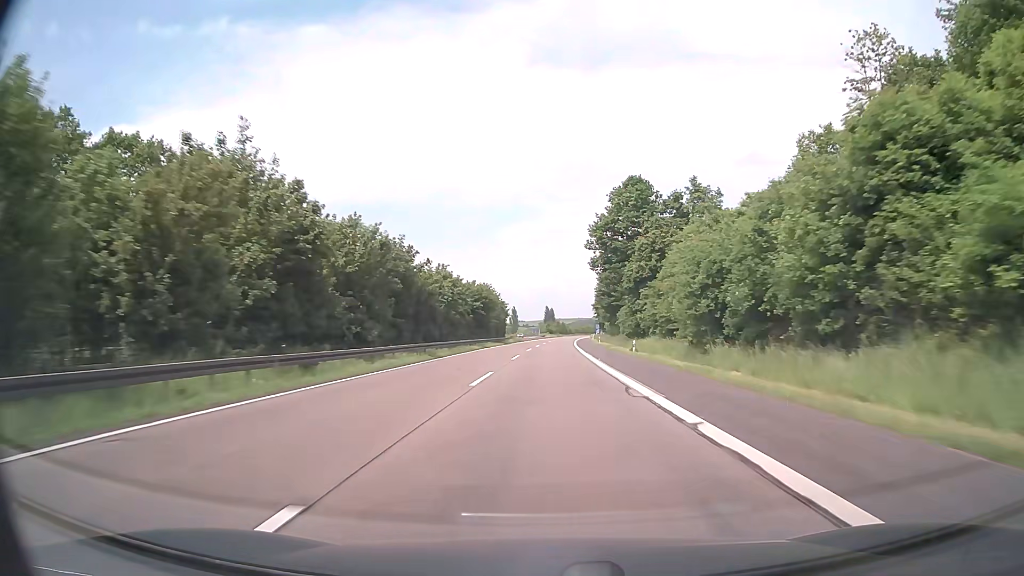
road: motorway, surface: asphalt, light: Day
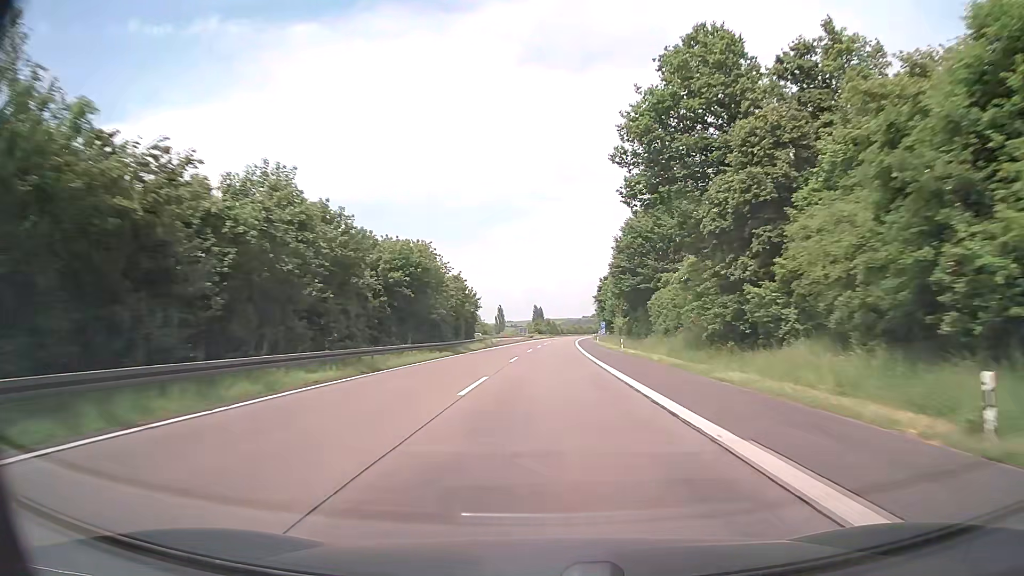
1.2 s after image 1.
(+0.3, +38.0) m; +1°
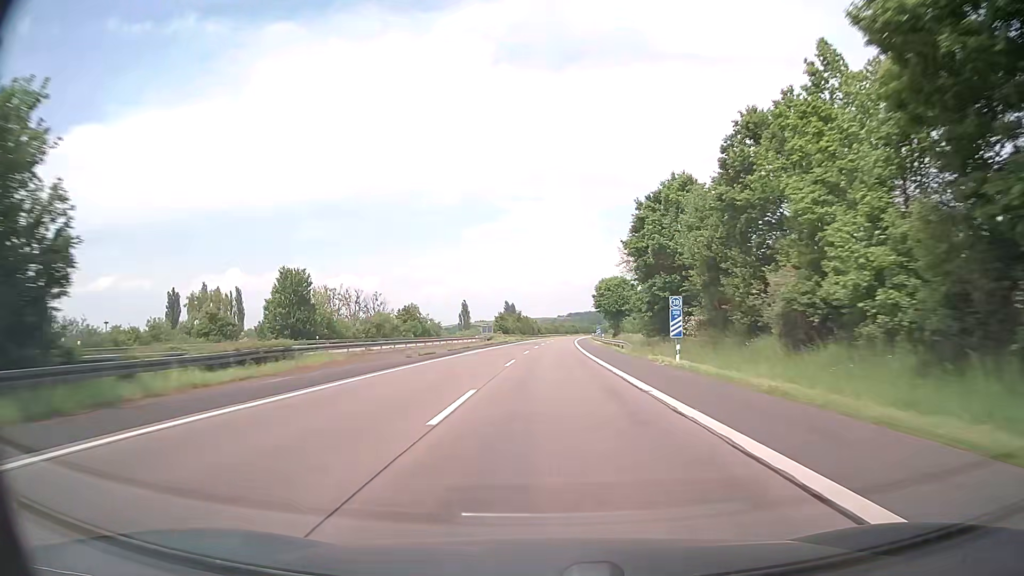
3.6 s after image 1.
(+1.3, +76.0) m; +2°
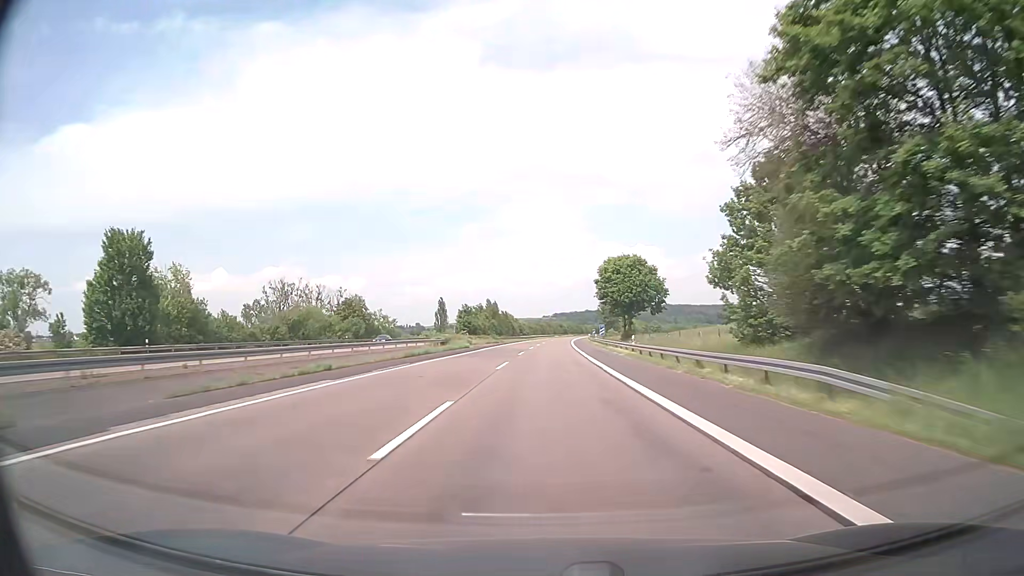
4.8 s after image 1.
(+0.4, +38.0) m; +1°
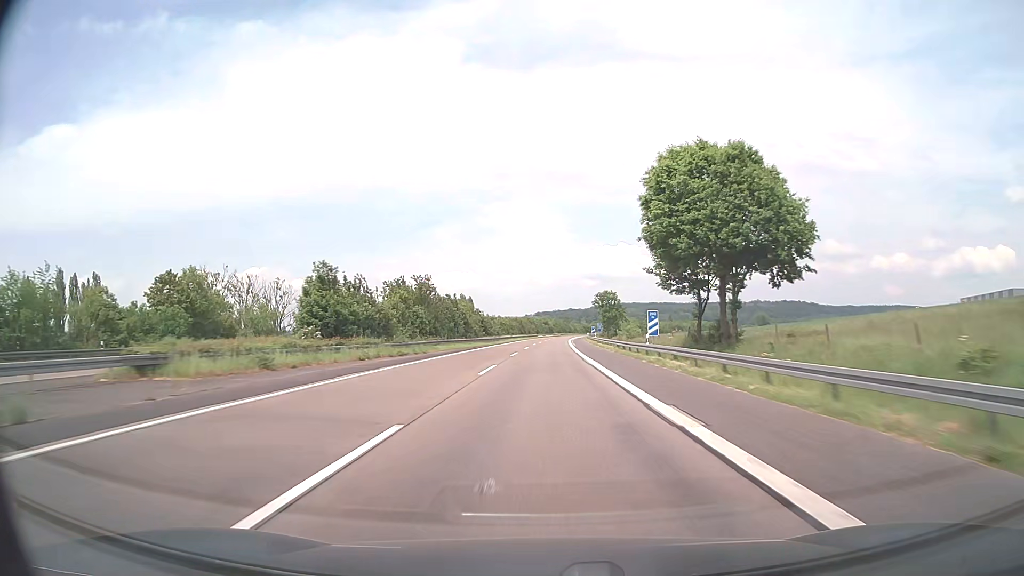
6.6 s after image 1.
(+0.9, +57.0) m; +2°
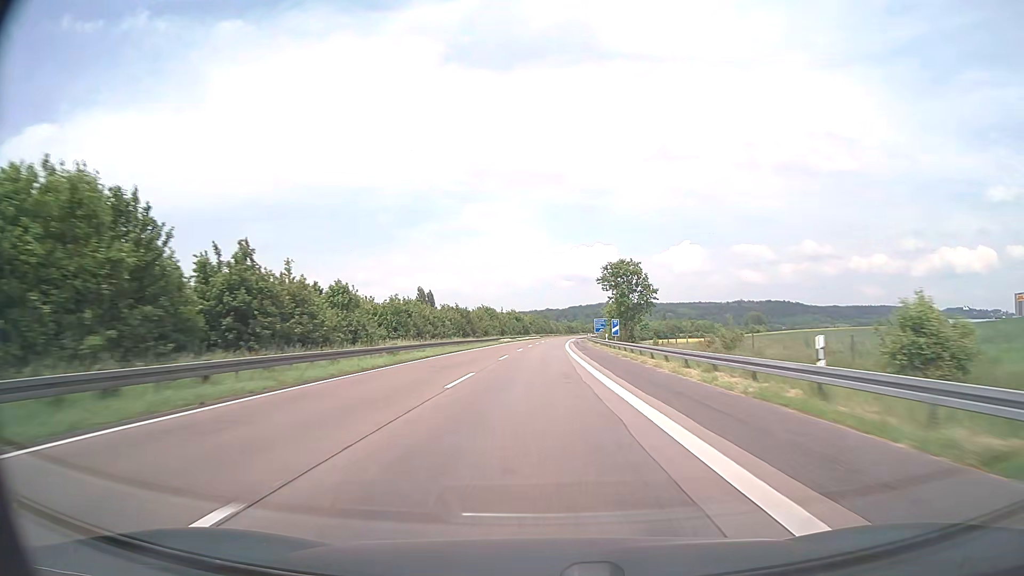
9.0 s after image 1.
(+1.2, +76.0) m; +2°
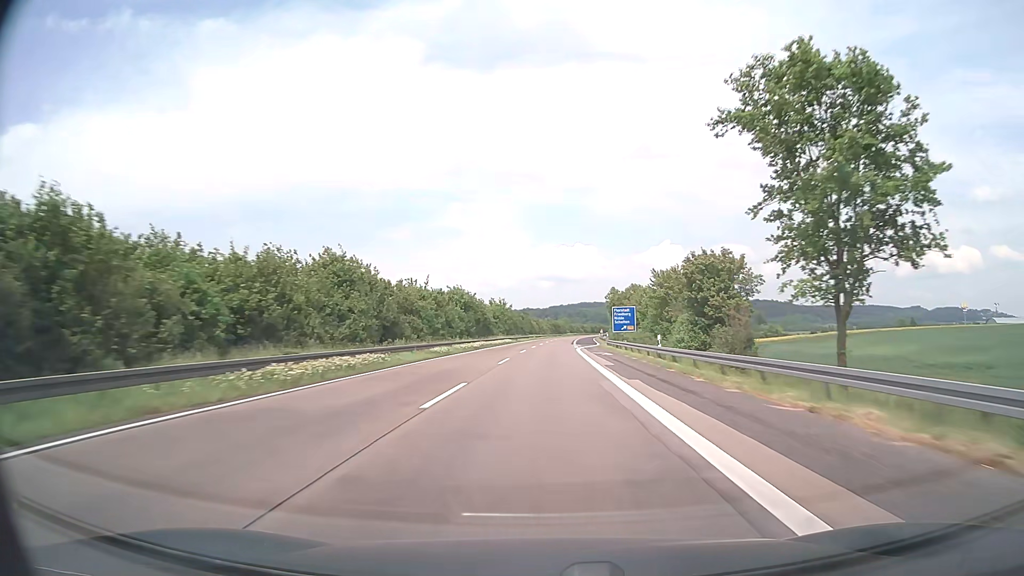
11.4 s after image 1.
(+1.0, +76.0) m; +2°
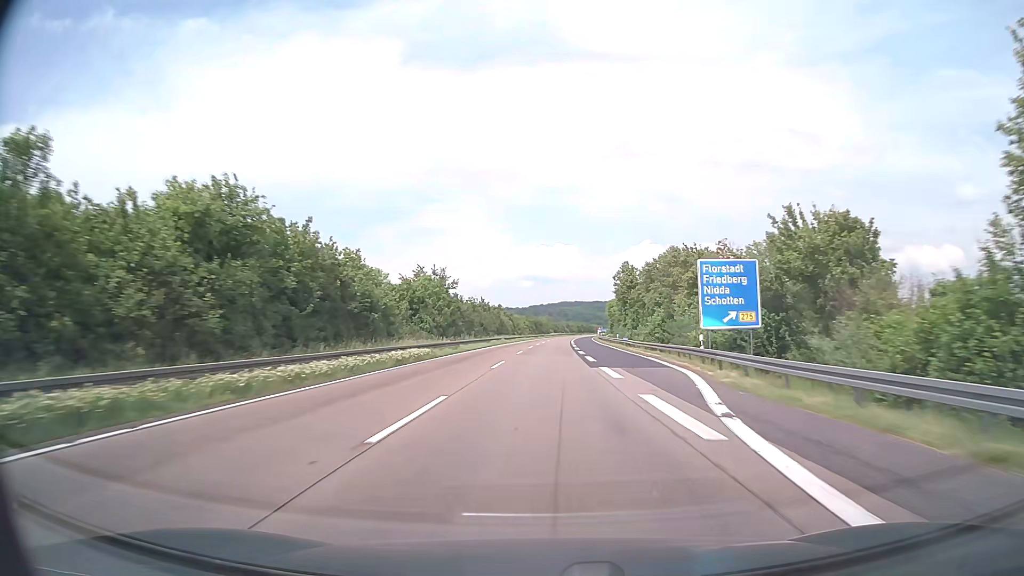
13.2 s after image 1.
(+0.8, +57.0) m; +2°
(0, +10) (0, +20) (0, +30) (0, +40) (0, +50) (+1, +60) (+1, +70) (+1, +80) (+1, +90) (+2, +100) m
